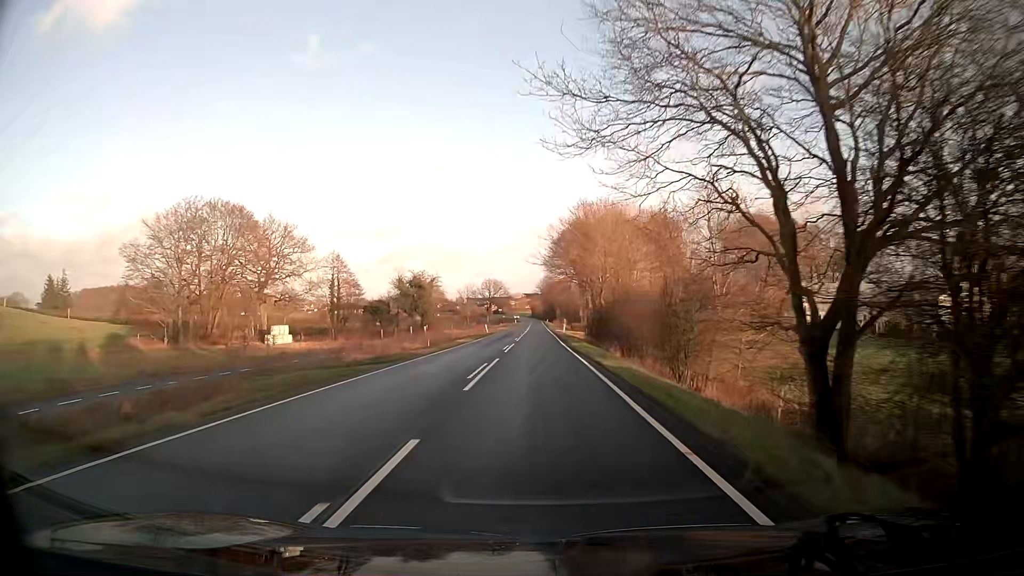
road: tertiary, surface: asphalt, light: Day
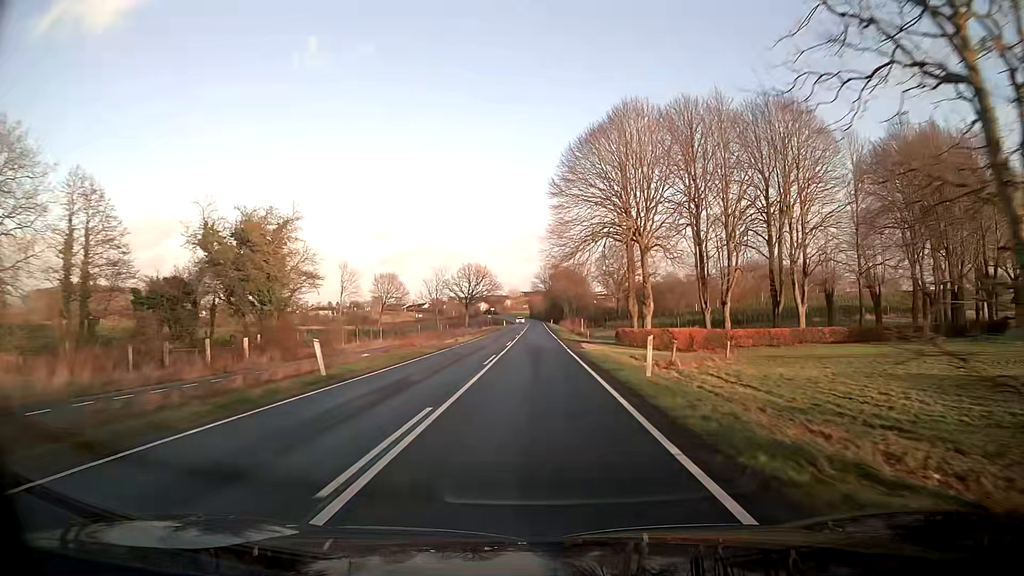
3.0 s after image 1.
(0.0, +57.8) m; 0°
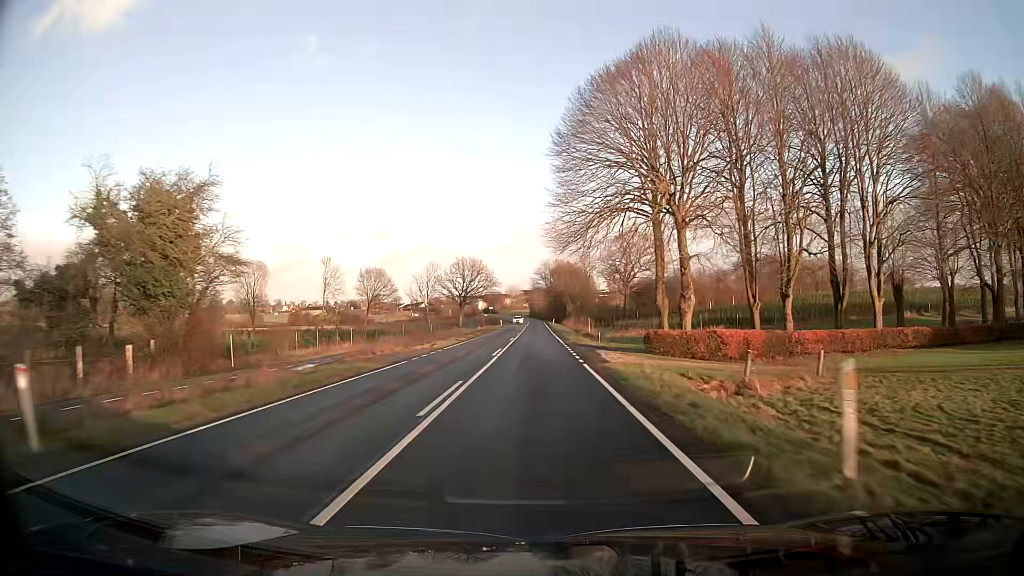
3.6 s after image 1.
(0.0, +11.4) m; 0°
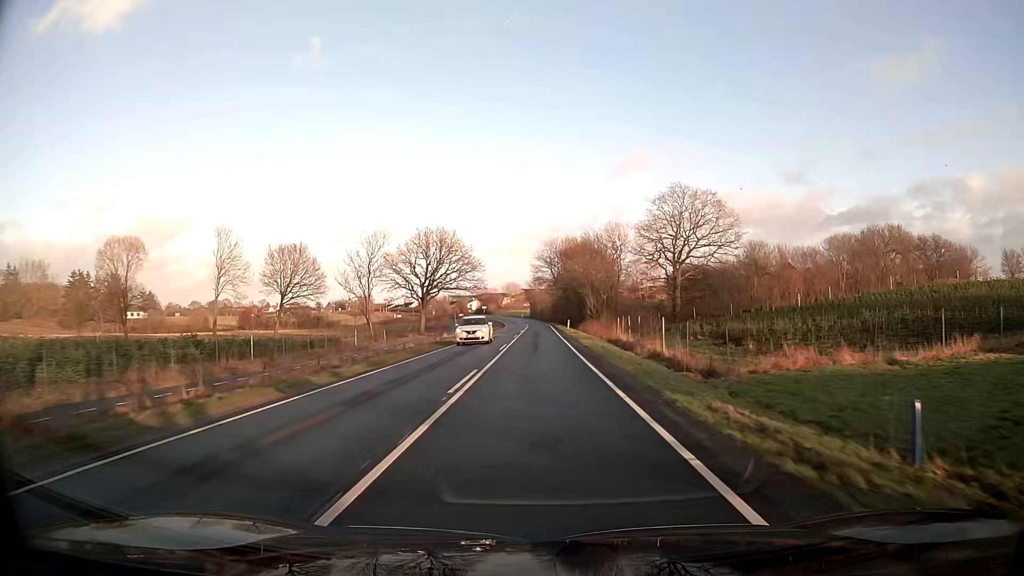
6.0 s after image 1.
(-0.1, +44.7) m; 0°
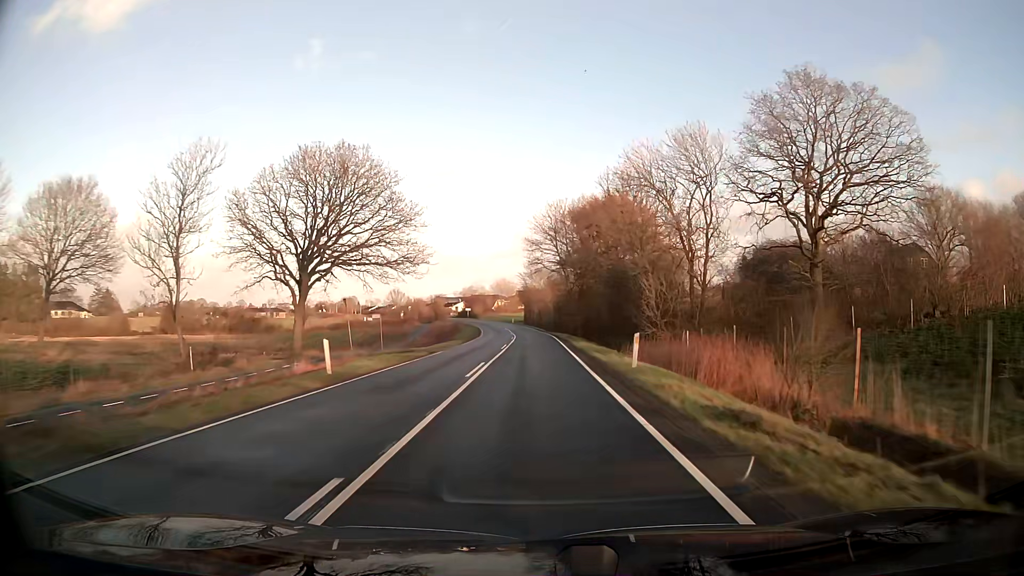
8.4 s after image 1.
(+0.1, +43.7) m; 0°
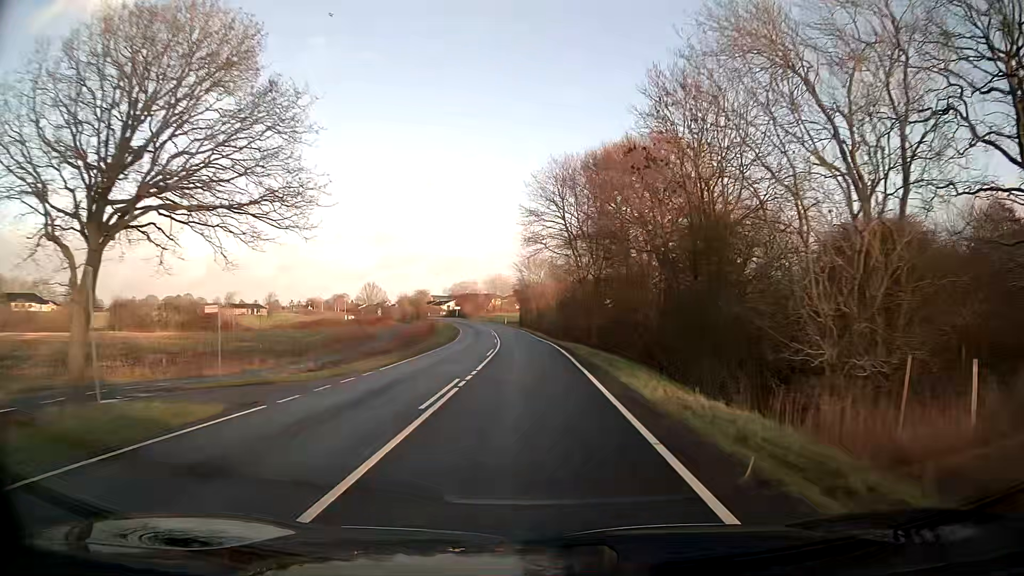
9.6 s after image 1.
(0.0, +21.7) m; 0°
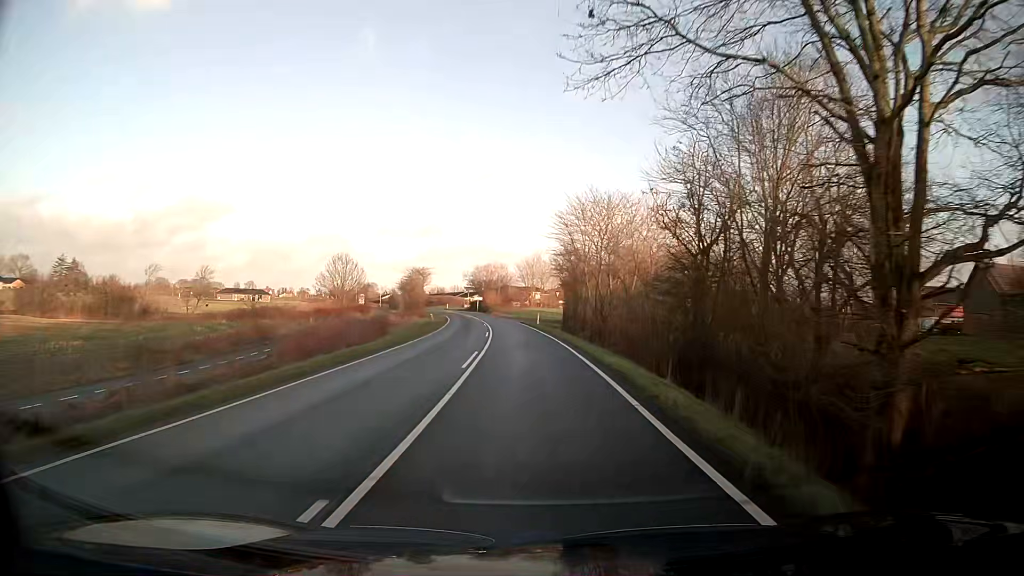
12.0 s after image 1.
(-1.1, +42.7) m; -4°
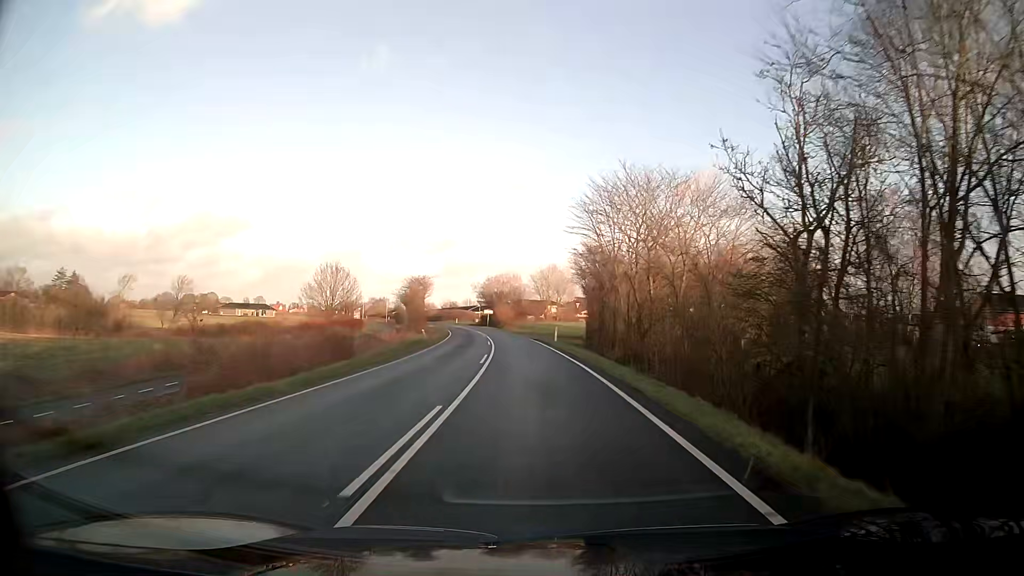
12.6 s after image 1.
(-0.1, +10.5) m; -1°
(0, +10) (0, +20) (-1, +30) (-1, +40) (-2, +50) (-3, +60) (-5, +70) (-6, +80) (-8, +90) (-10, +99) m
